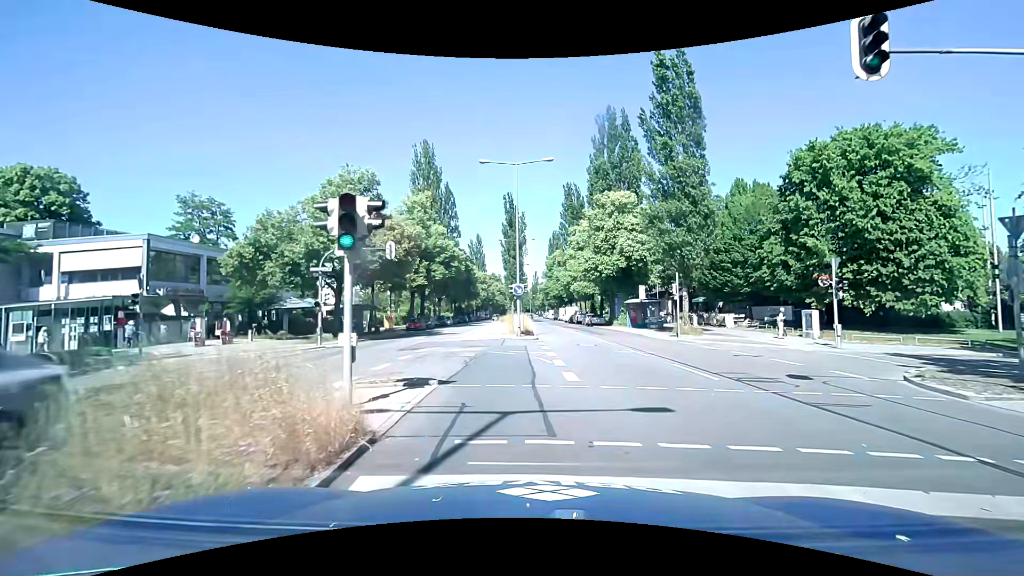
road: secondary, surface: asphalt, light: Day
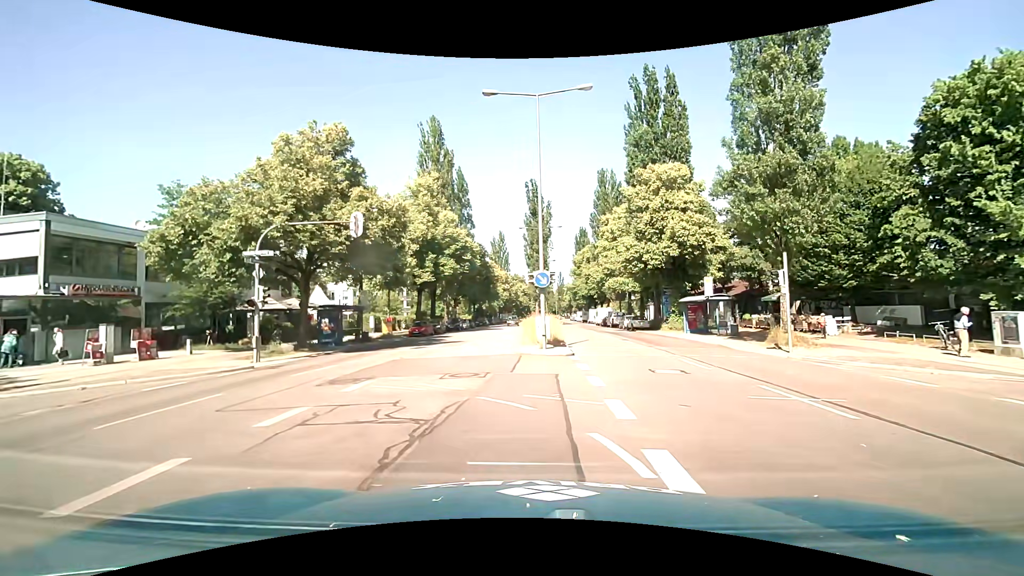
(-0.2, +9.2) m; -5°
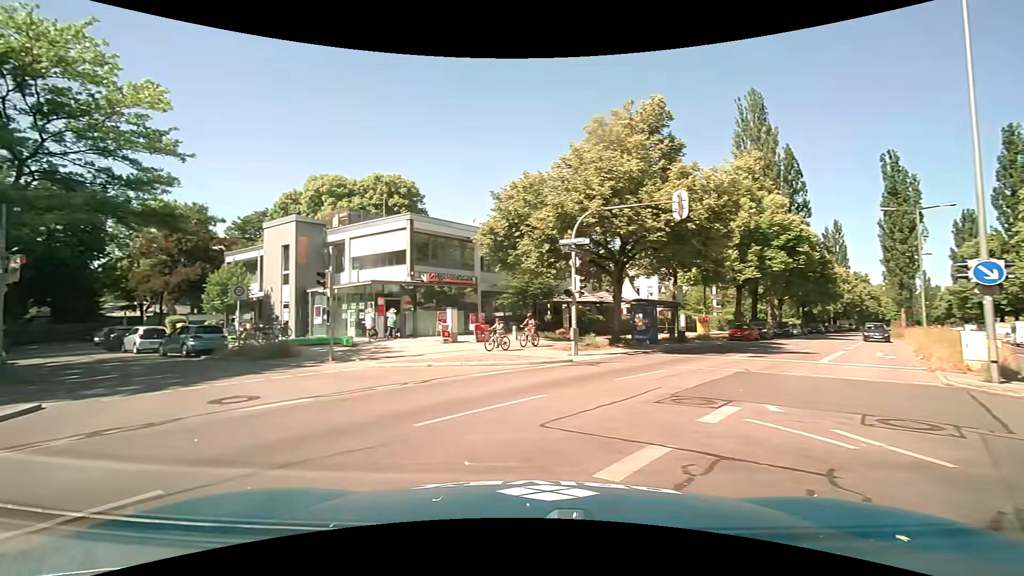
(-0.7, +3.2) m; -35°
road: residential
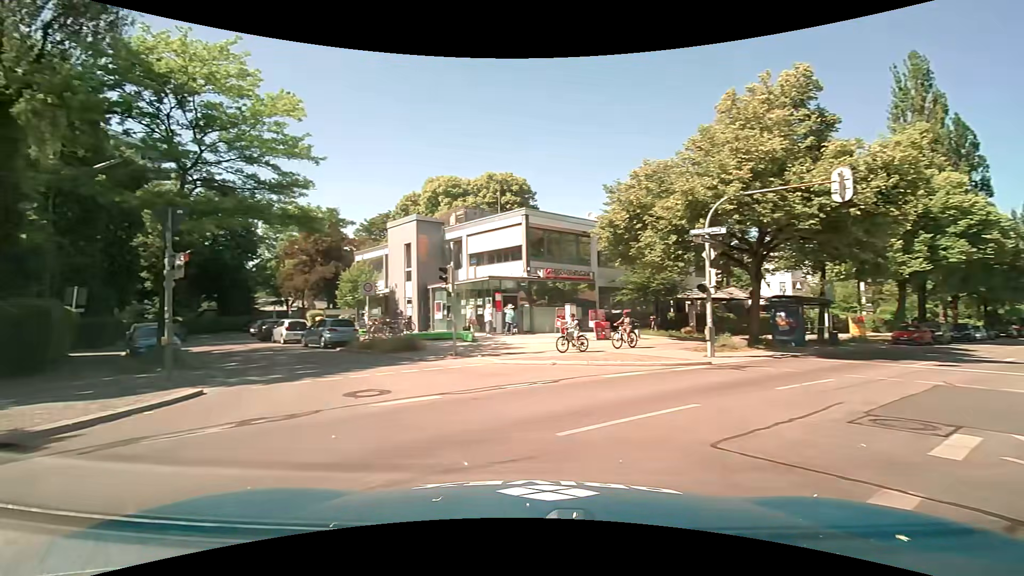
(-0.1, +1.0) m; -11°
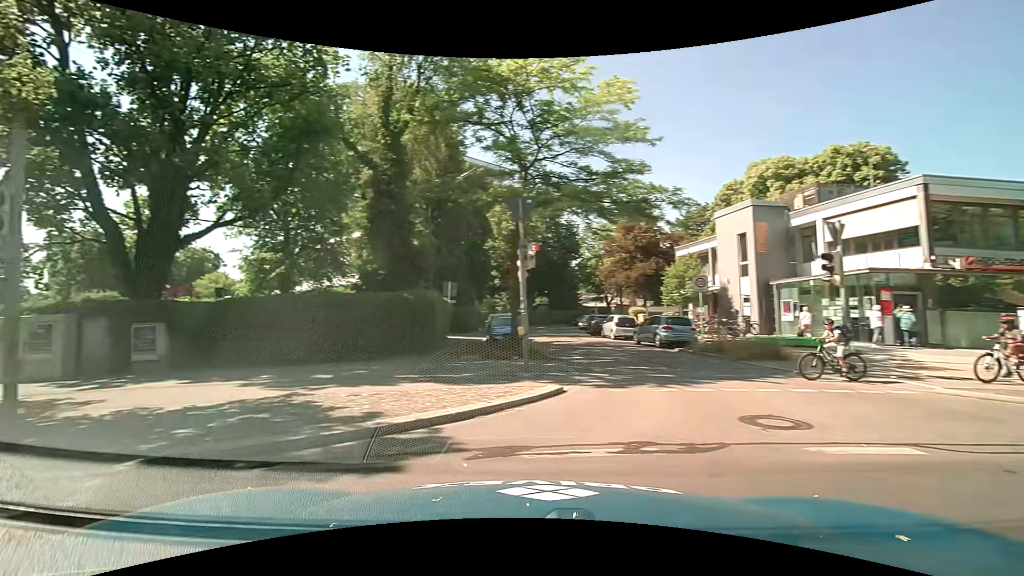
(-0.8, +2.5) m; -35°
